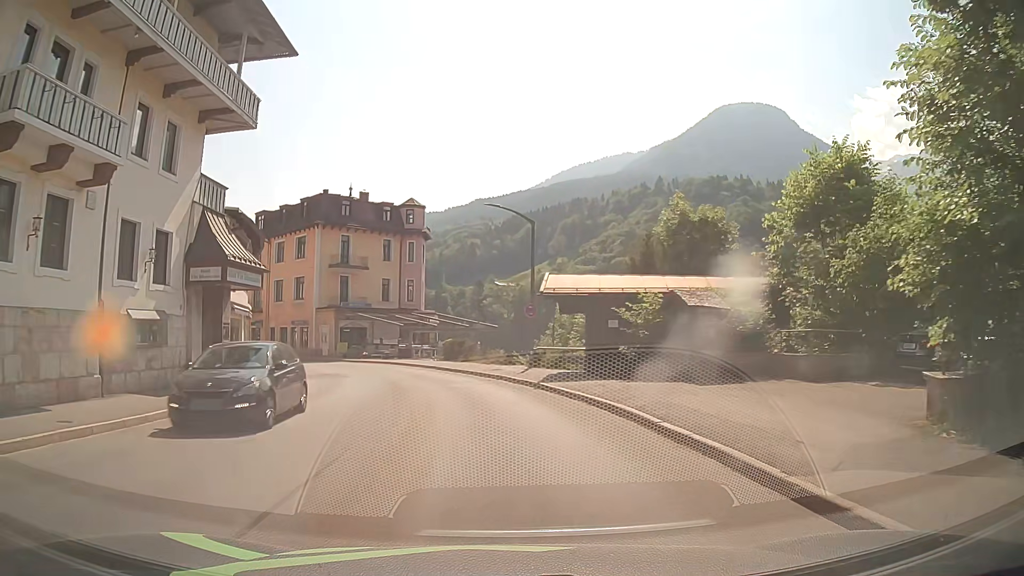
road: tertiary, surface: asphalt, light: Day
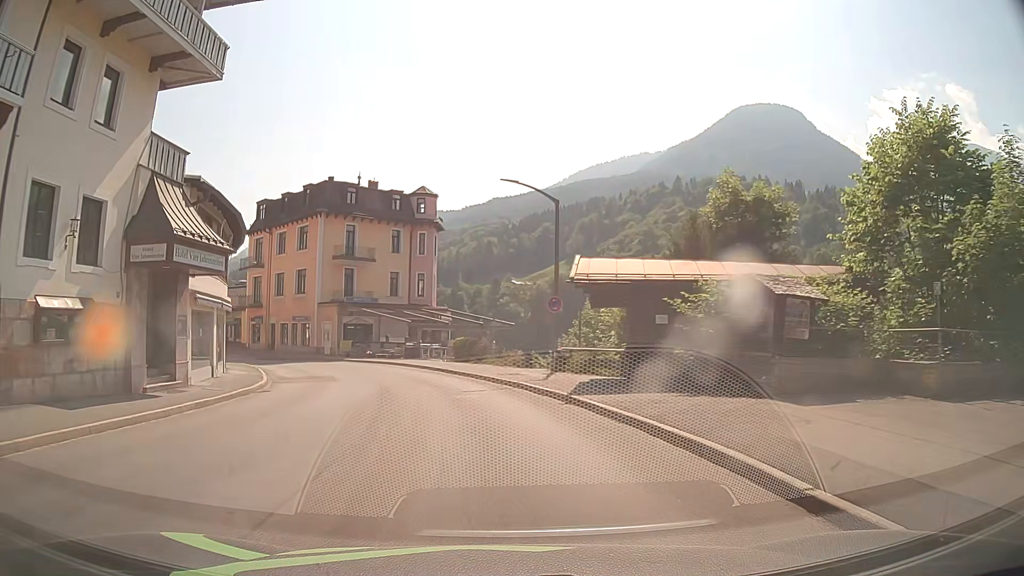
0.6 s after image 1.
(-0.1, +4.5) m; -3°
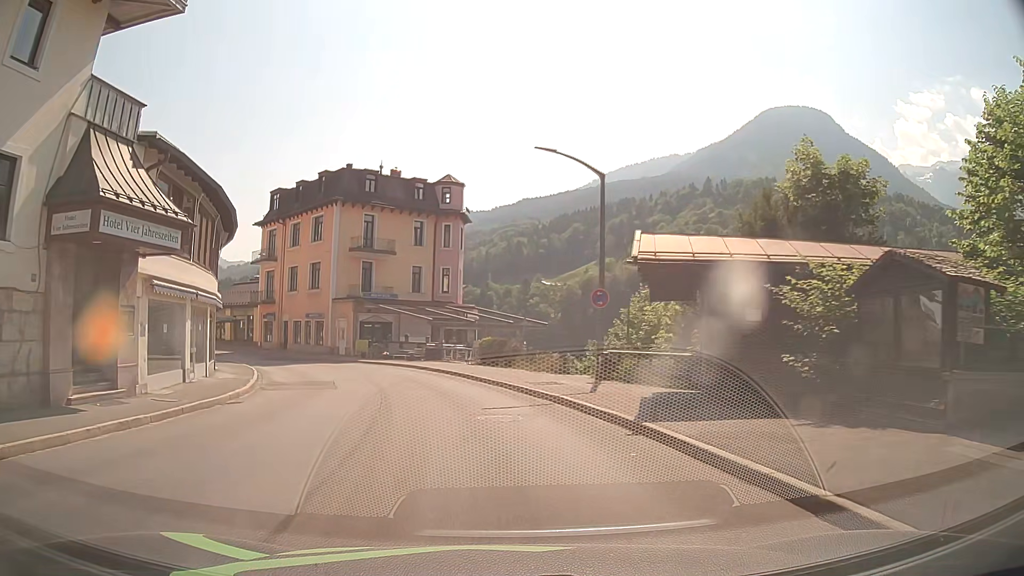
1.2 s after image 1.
(0.0, +4.5) m; -2°
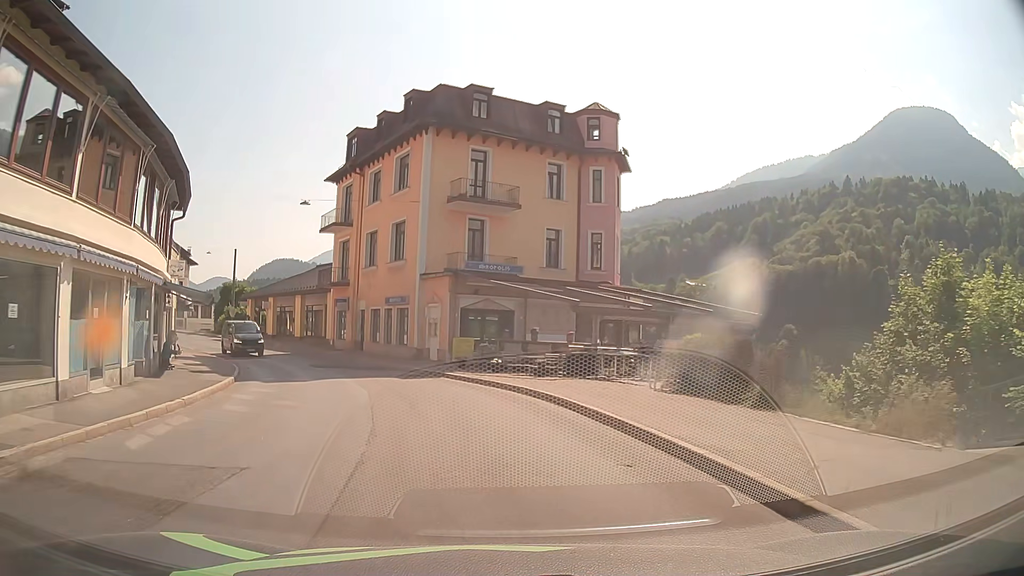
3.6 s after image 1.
(-1.7, +17.8) m; -11°
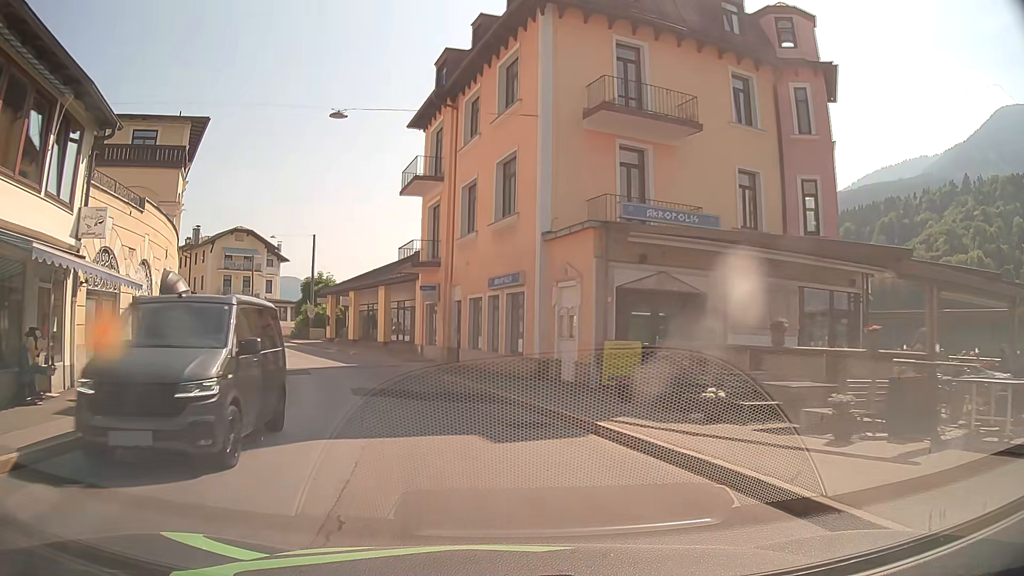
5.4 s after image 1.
(-1.2, +13.3) m; -11°
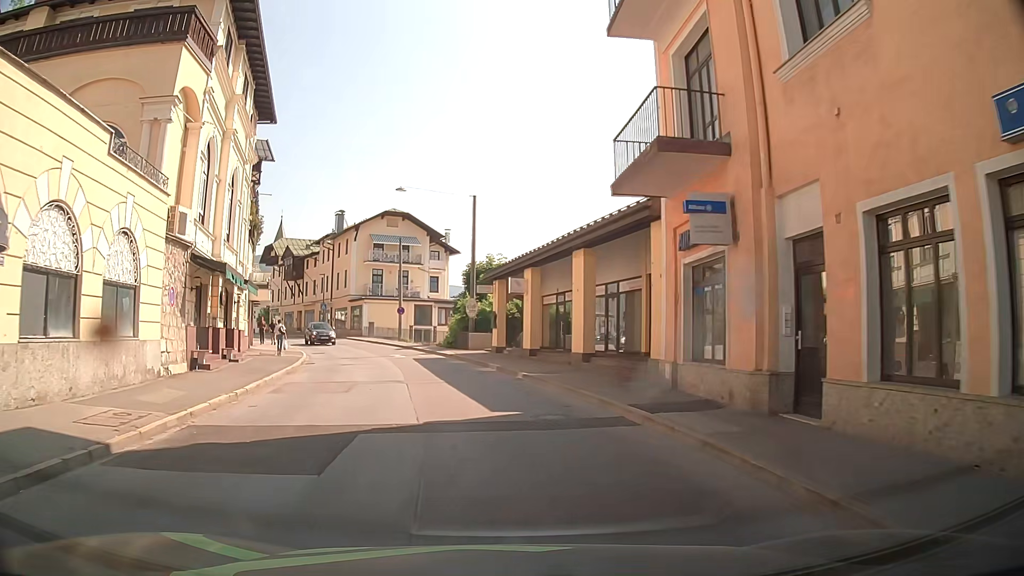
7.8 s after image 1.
(-2.8, +17.6) m; -17°
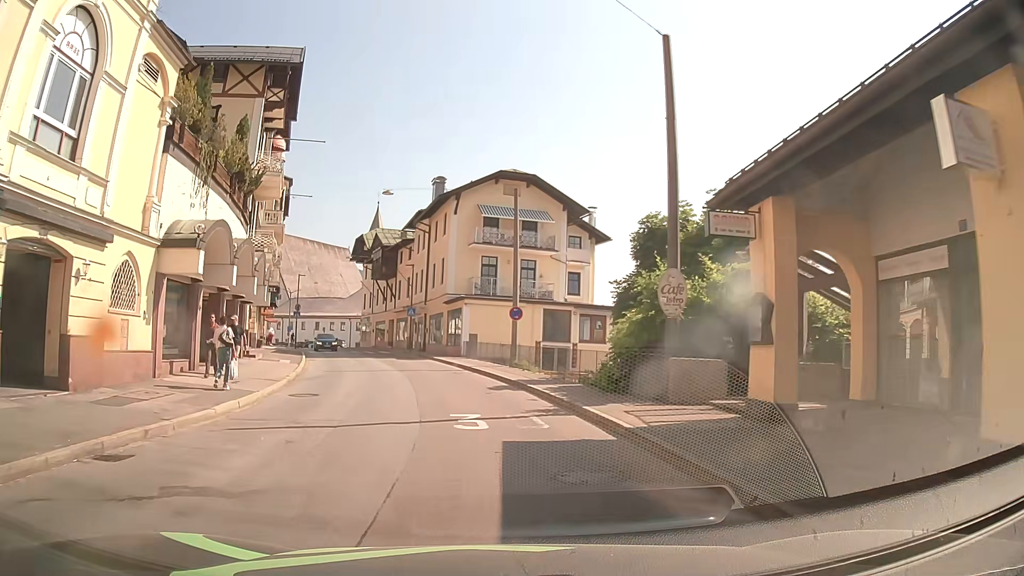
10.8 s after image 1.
(-2.0, +21.8) m; -12°
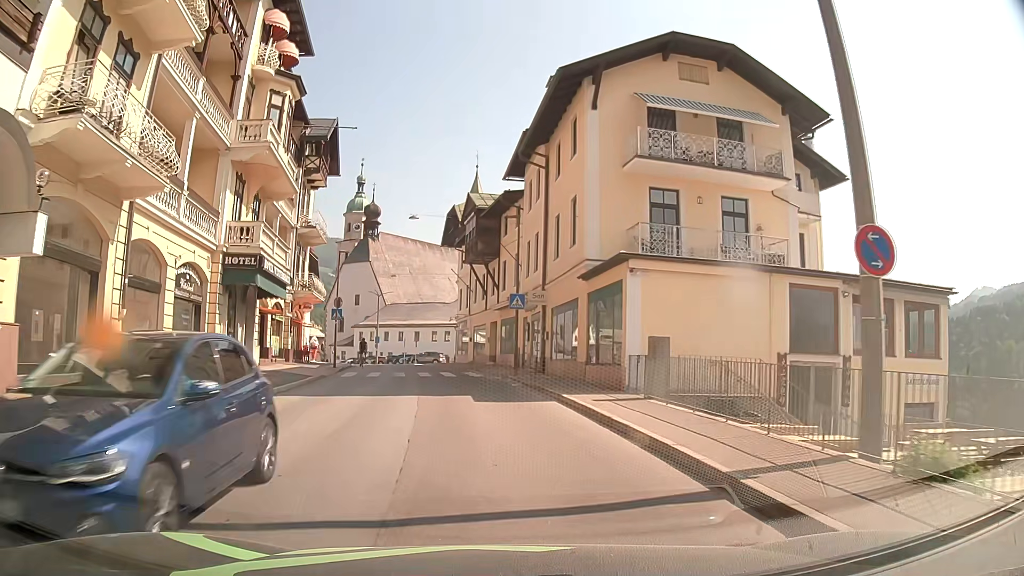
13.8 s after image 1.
(-1.7, +21.8) m; -9°
